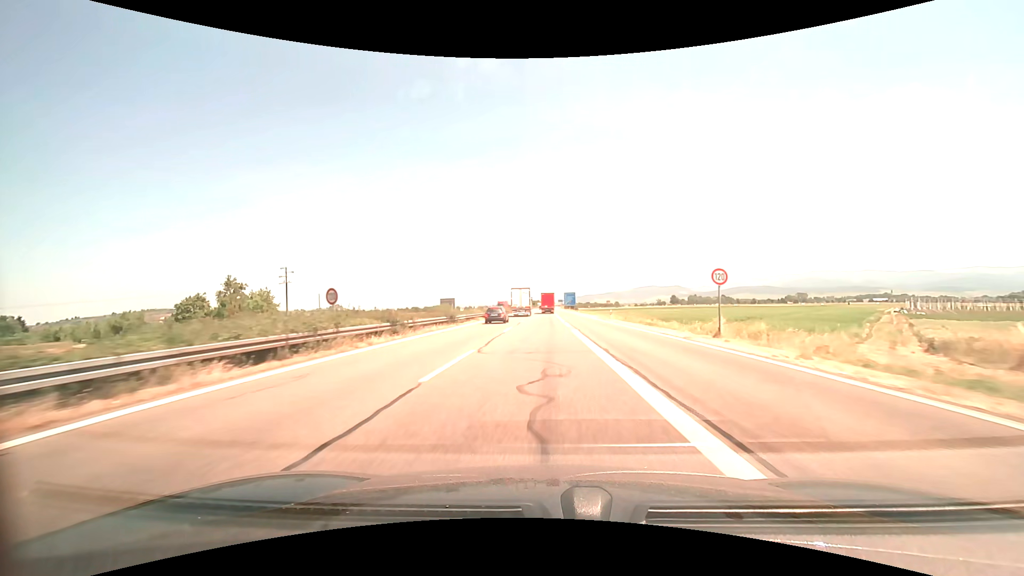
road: motorway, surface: asphalt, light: Day
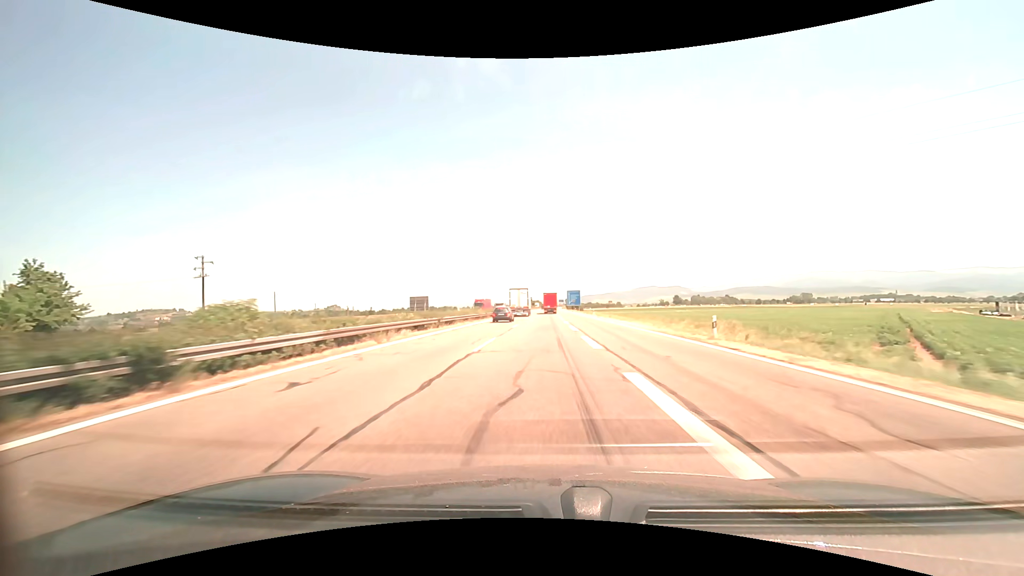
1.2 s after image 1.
(0.0, +29.7) m; 0°
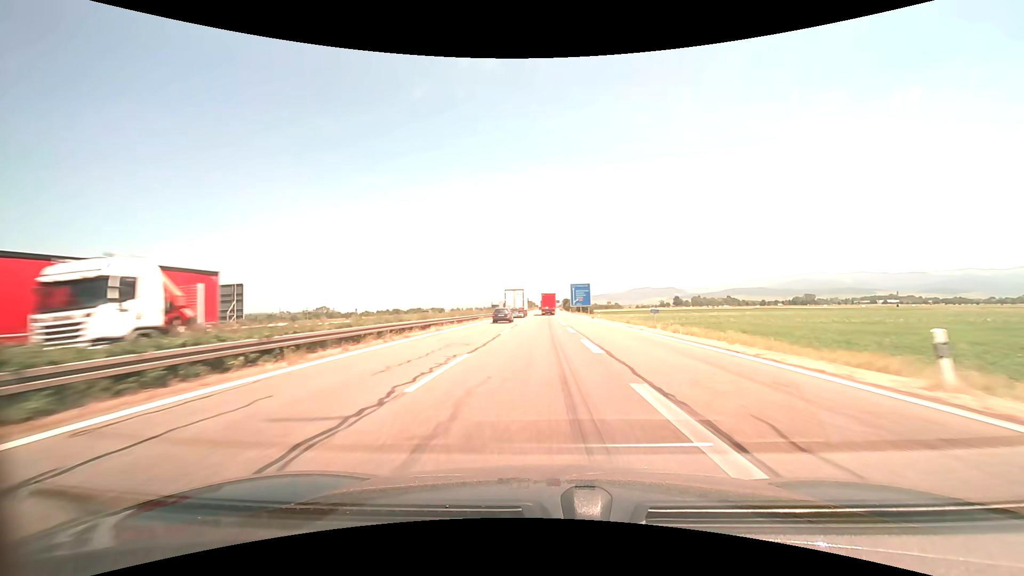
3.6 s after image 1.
(+0.3, +61.2) m; +1°
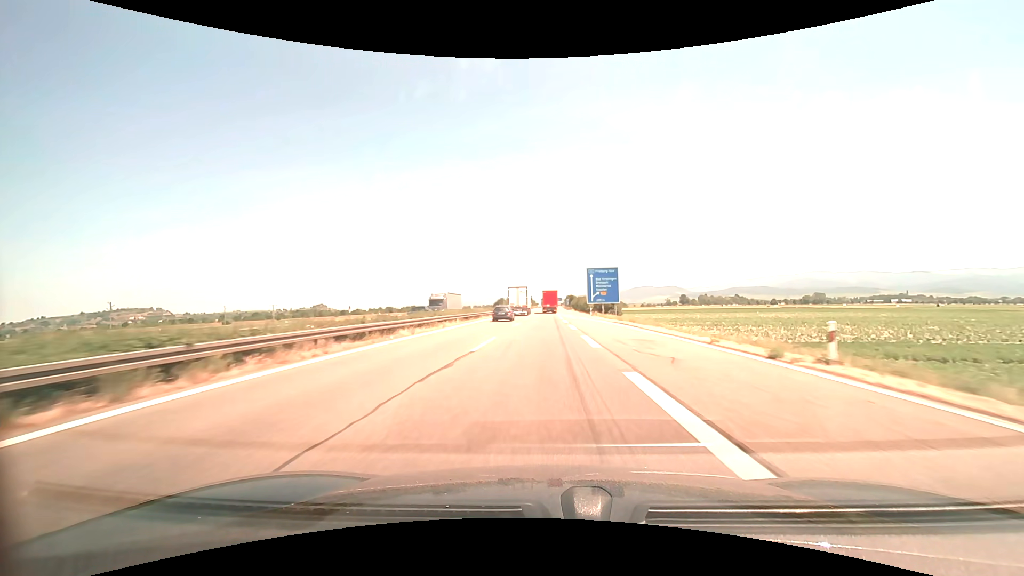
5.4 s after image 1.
(0.0, +46.6) m; 0°
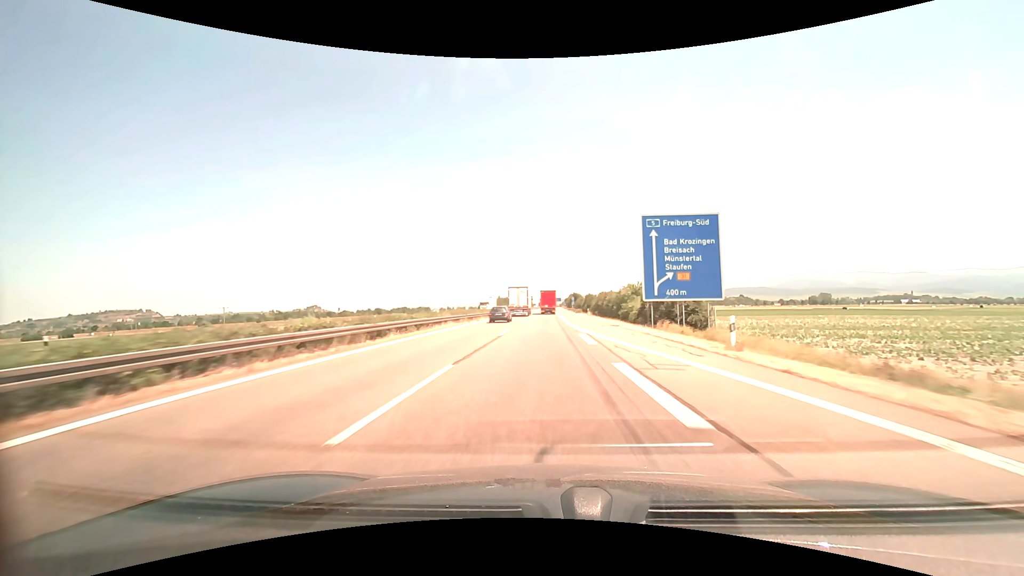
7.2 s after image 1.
(+0.1, +46.4) m; 0°
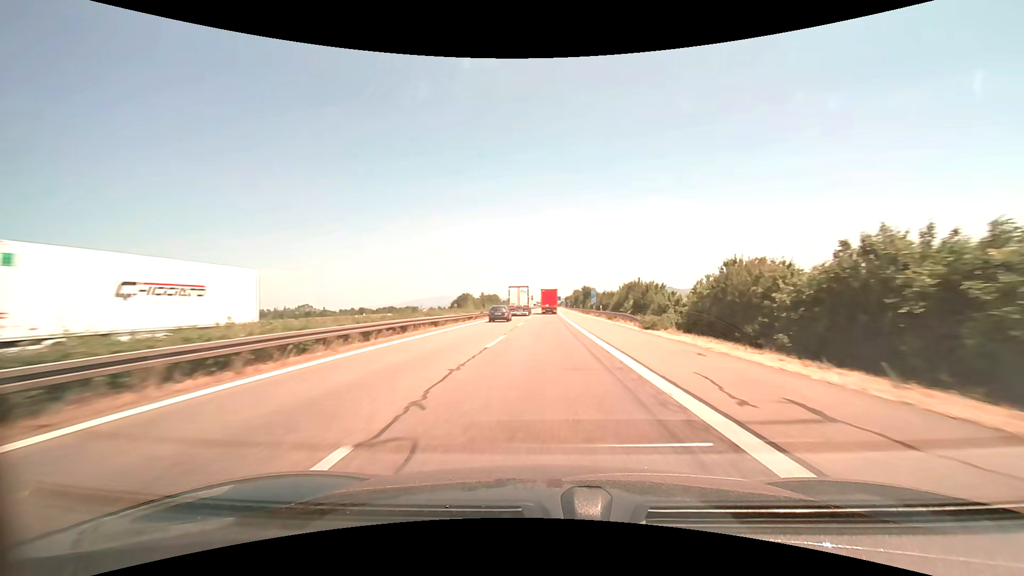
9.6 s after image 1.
(0.0, +60.3) m; 0°
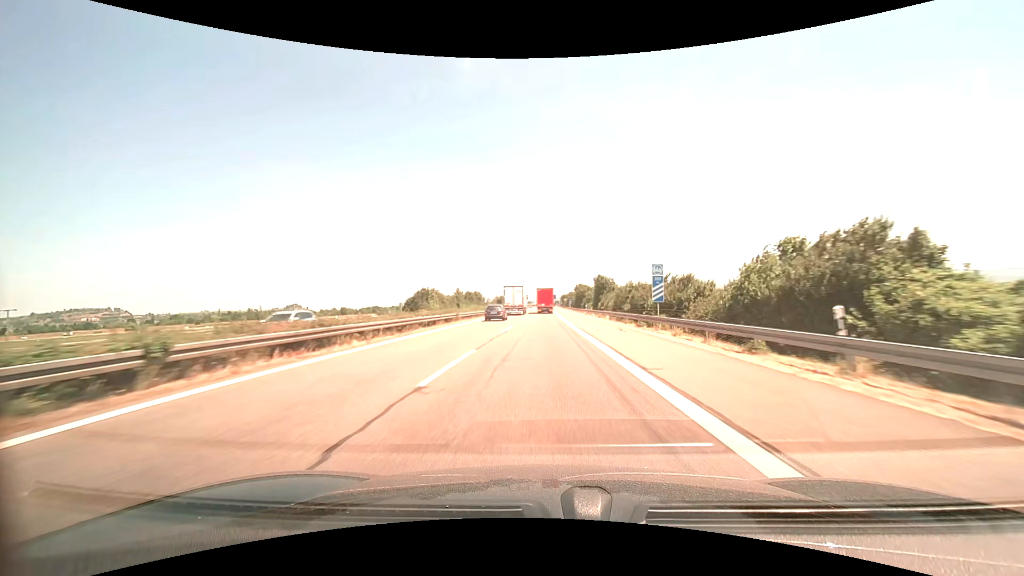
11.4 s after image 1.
(+0.3, +43.7) m; +1°
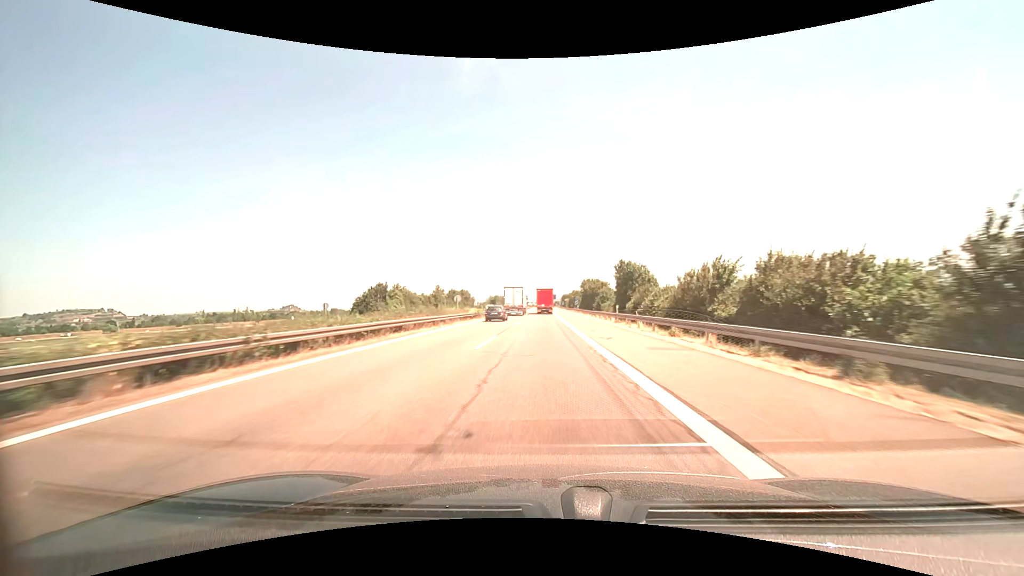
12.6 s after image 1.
(0.0, +28.6) m; 0°
(0, +10) (0, +20) (0, +30) (0, +40) (0, +50) (0, +60) (0, +70) (0, +80) (0, +90) (0, +100) m
